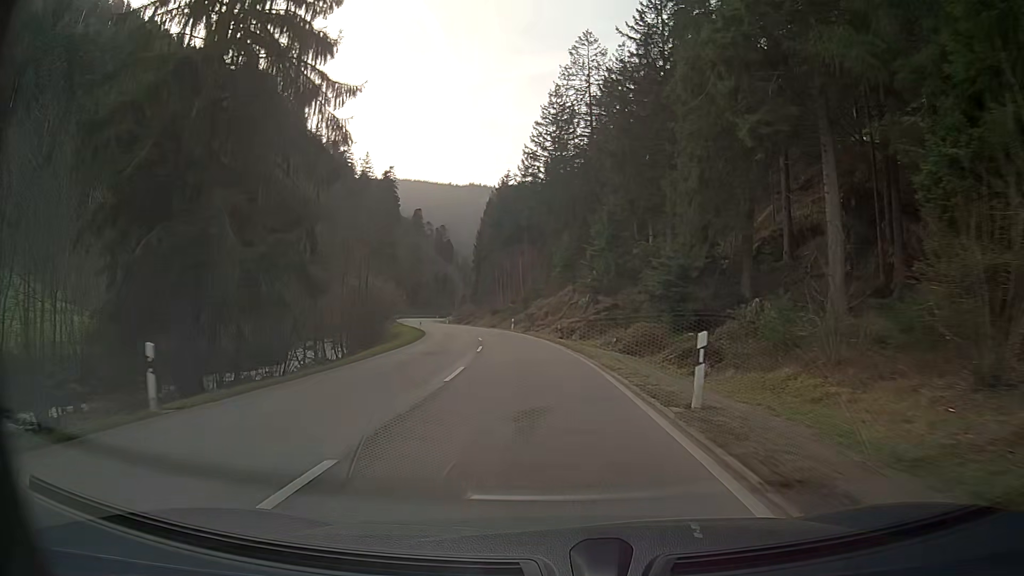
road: secondary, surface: asphalt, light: Day
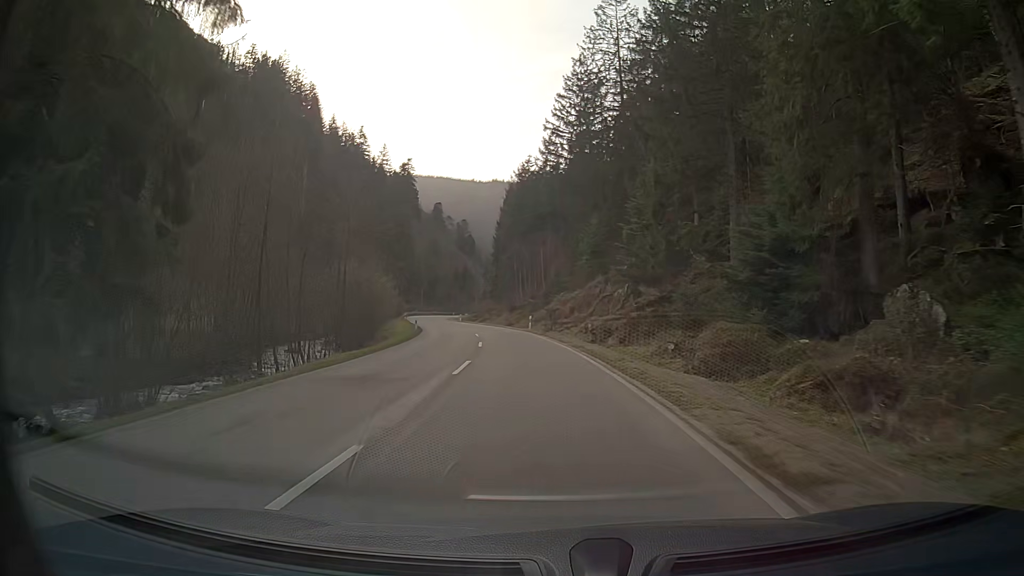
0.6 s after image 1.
(-0.2, +11.6) m; -2°
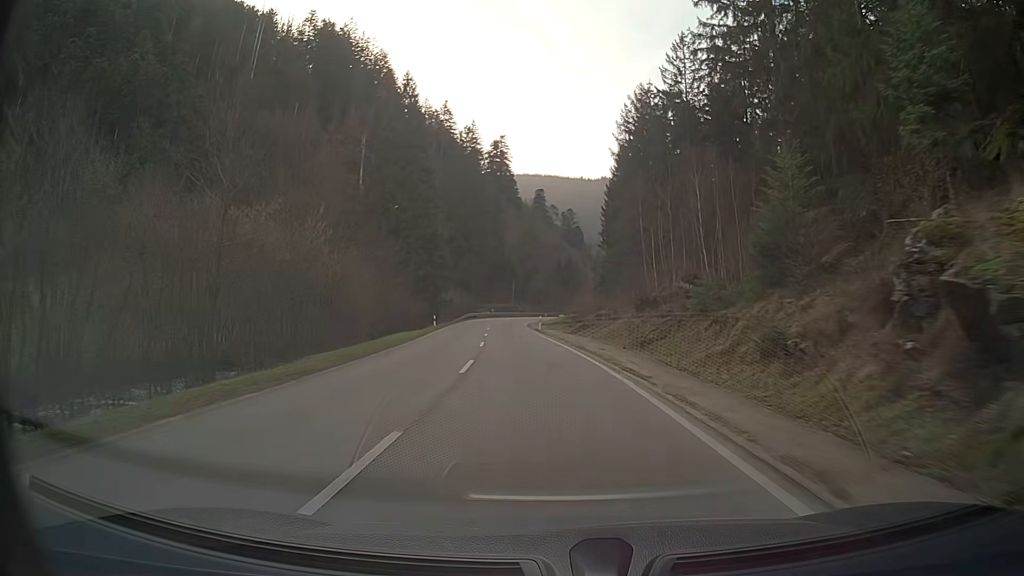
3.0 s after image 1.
(-3.7, +46.7) m; -9°
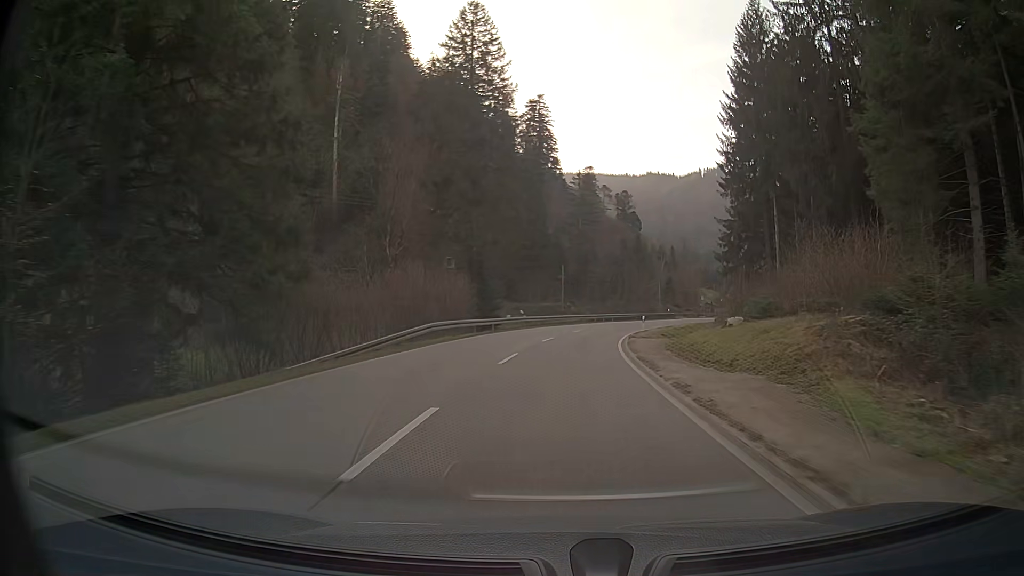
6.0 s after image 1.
(-2.8, +58.6) m; -2°
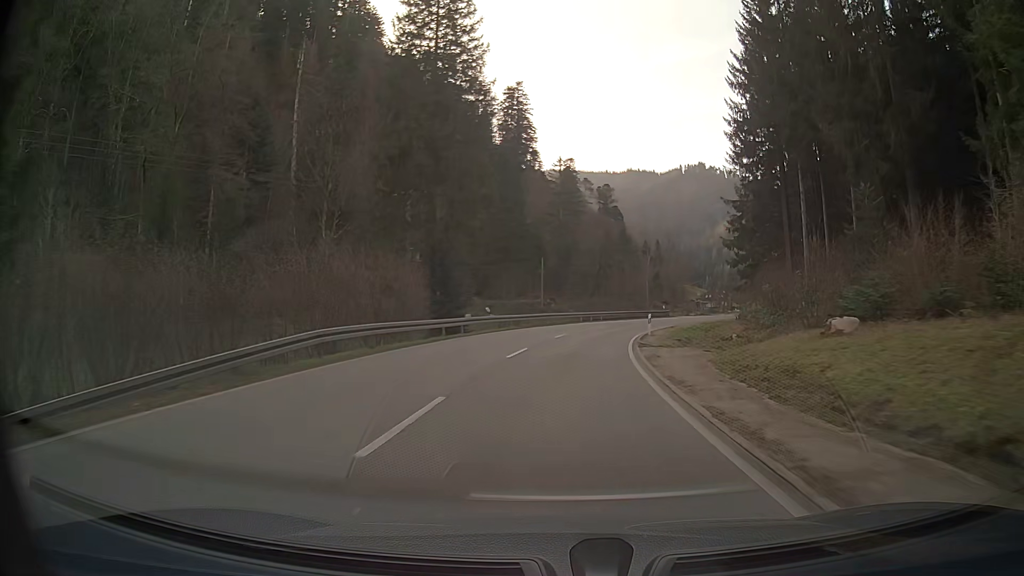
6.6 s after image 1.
(+0.2, +11.2) m; +2°
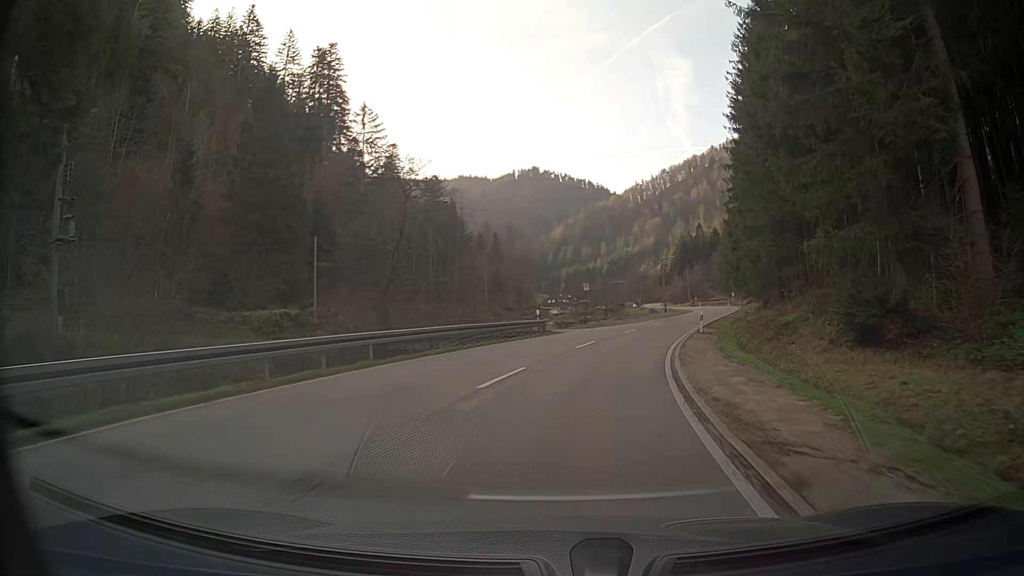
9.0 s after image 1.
(+4.7, +41.4) m; +15°
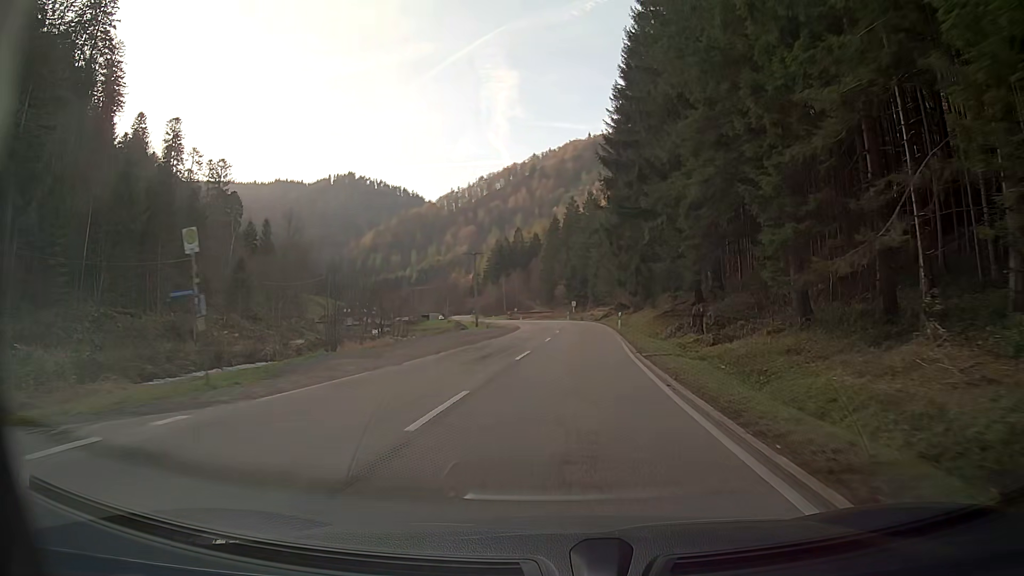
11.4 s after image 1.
(+6.0, +39.1) m; +15°
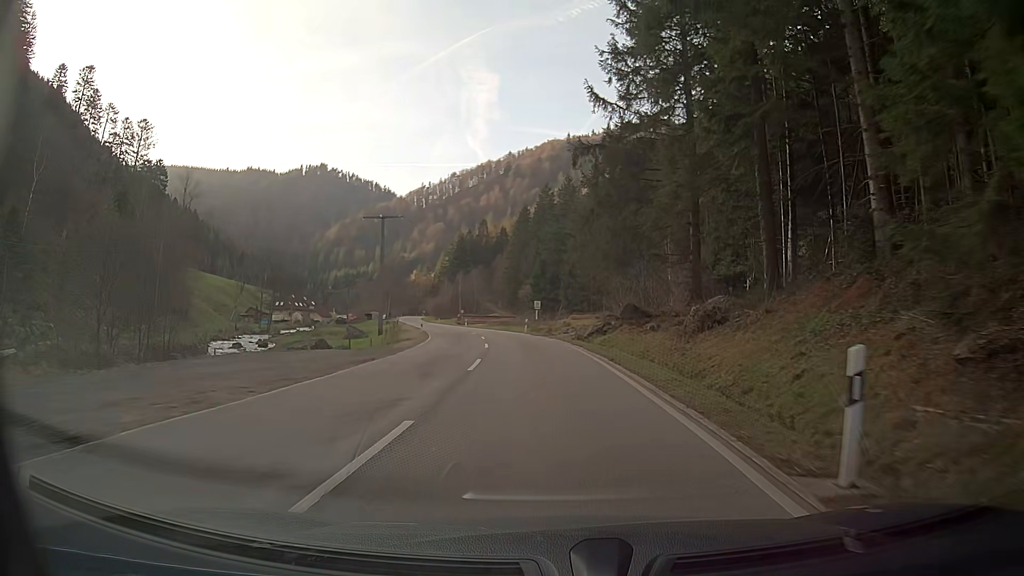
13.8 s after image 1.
(+0.8, +39.3) m; +1°
(0, +10) (0, +20) (-1, +30) (-2, +40) (-4, +50) (-6, +60) (-8, +69) (-10, +79) (-12, +89) (-15, +99) m
